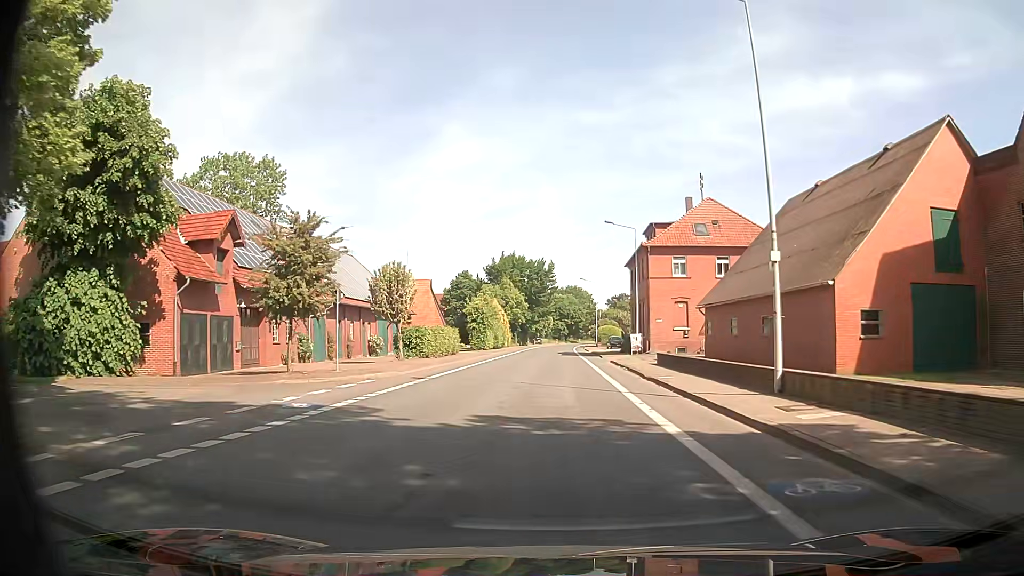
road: secondary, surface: asphalt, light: Day
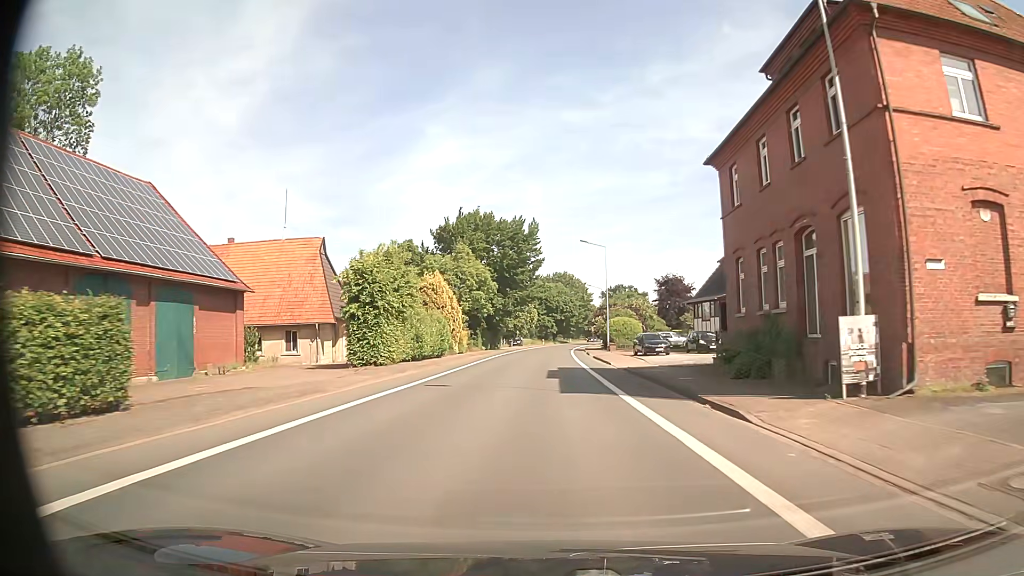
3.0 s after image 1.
(+0.2, +38.1) m; +1°
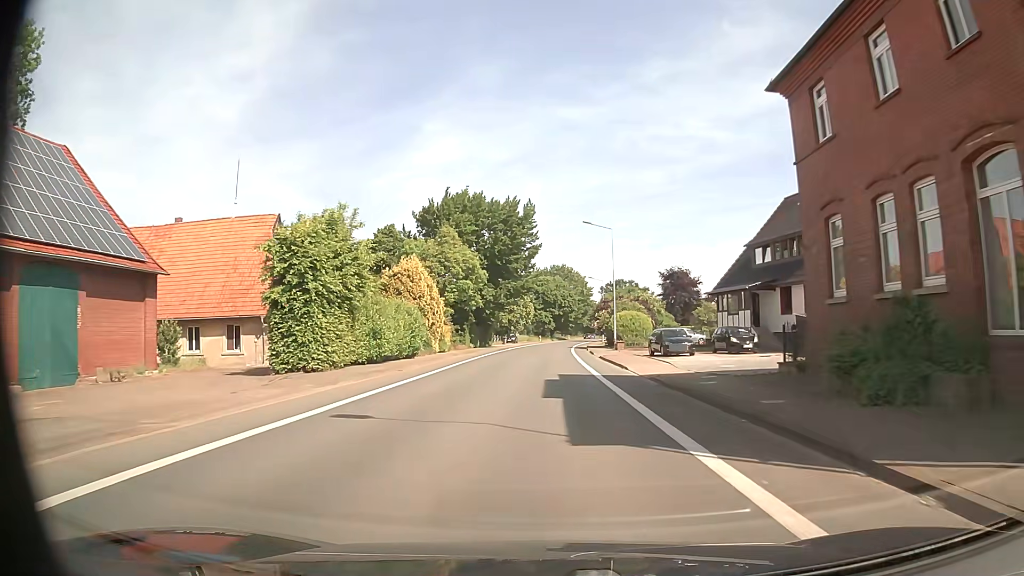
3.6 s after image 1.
(0.0, +8.4) m; 0°
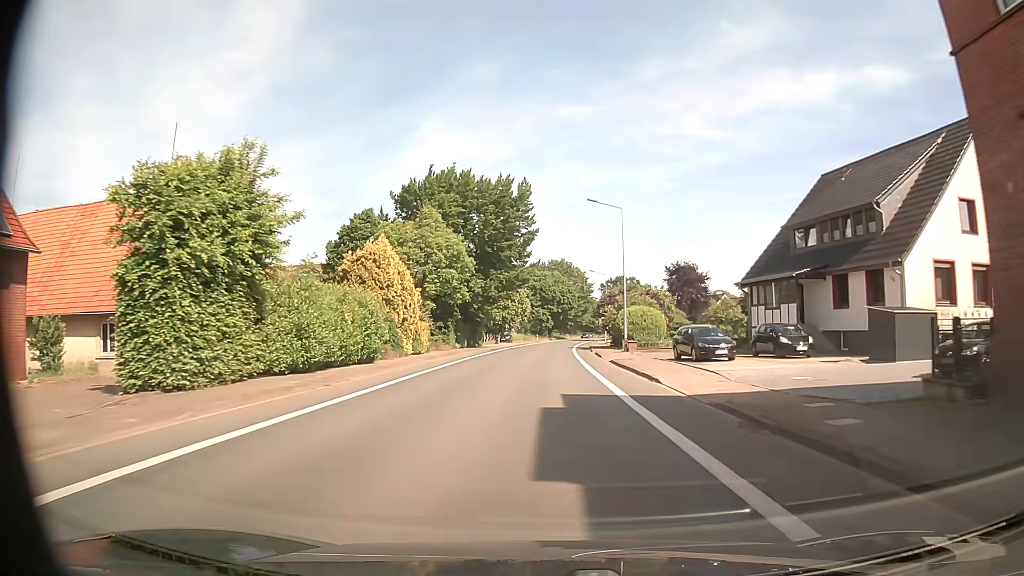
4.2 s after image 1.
(0.0, +8.2) m; 0°
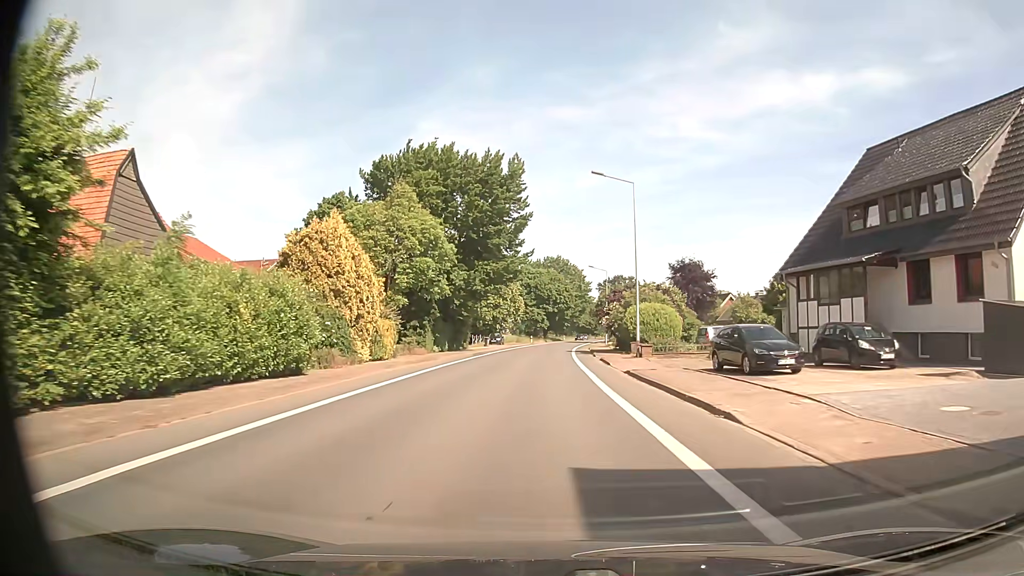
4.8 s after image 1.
(+0.1, +8.0) m; +1°
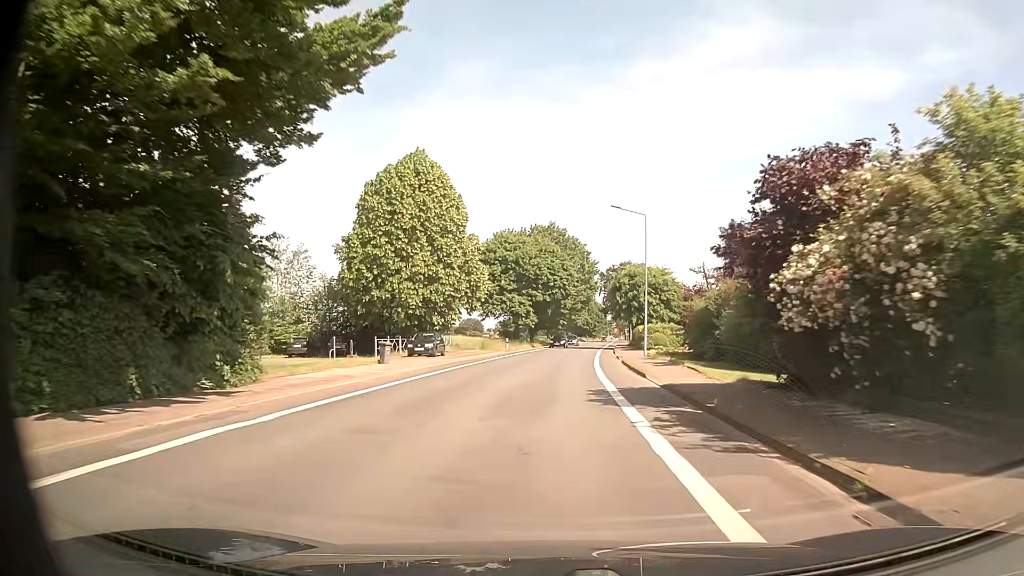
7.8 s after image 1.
(+0.5, +40.1) m; +1°
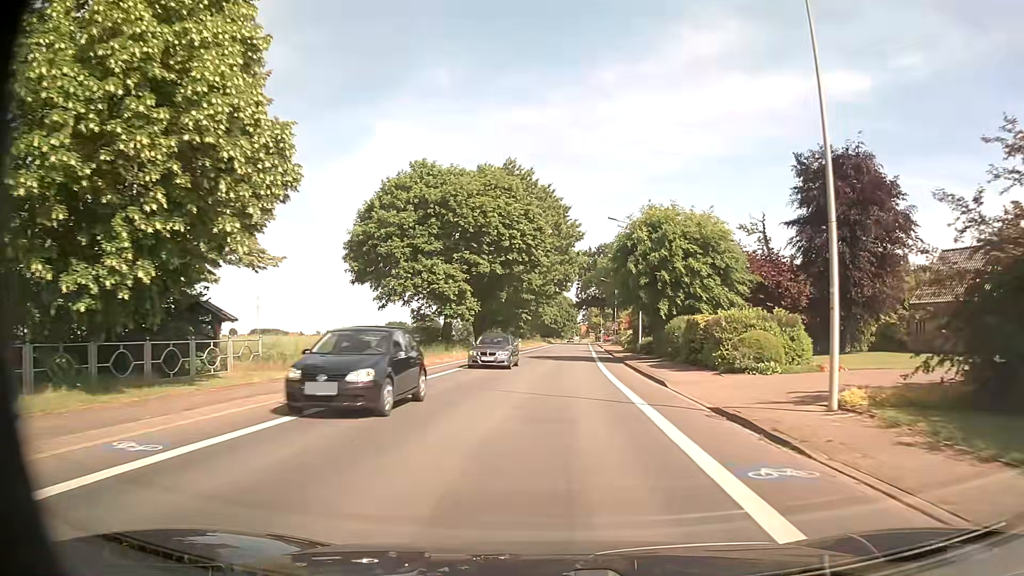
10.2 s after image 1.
(+0.7, +32.6) m; +3°
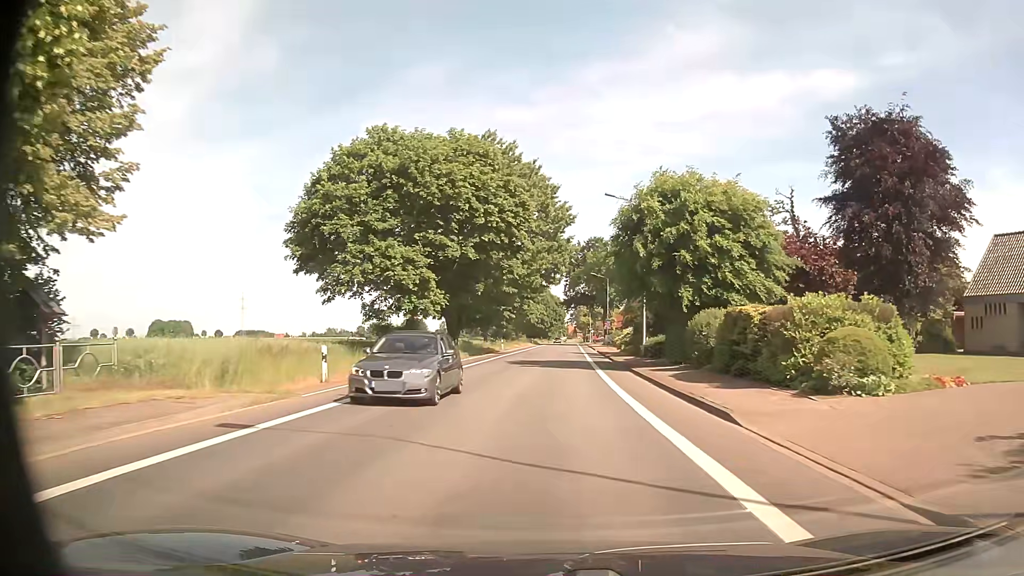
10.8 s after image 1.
(+0.1, +8.2) m; +1°
(0, +10) (0, +20) (+1, +30) (+1, +40) (+1, +50) (+1, +60) (+2, +70) (+2, +80) (+2, +90) (+3, +100) m
